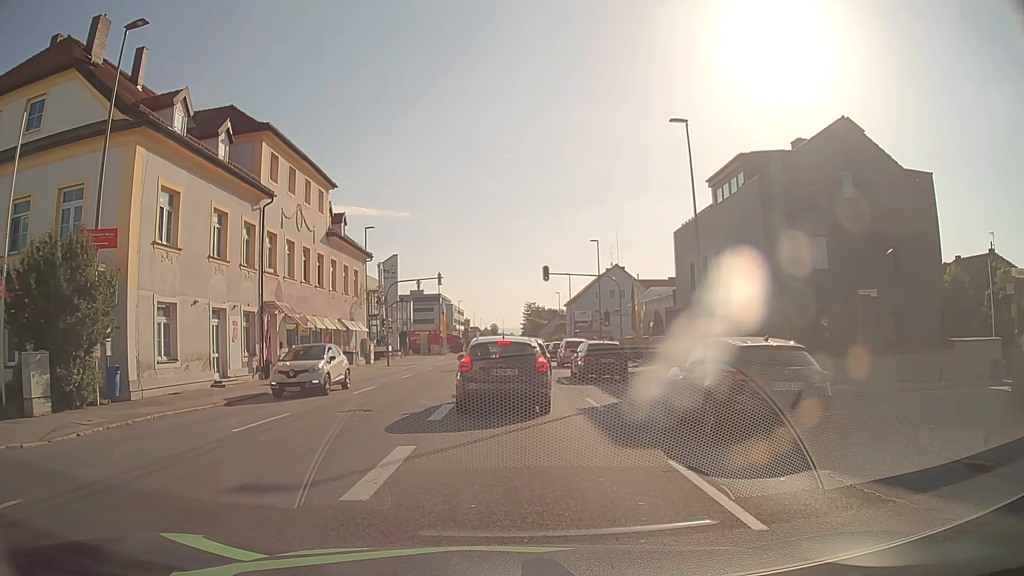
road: tertiary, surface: asphalt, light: Day
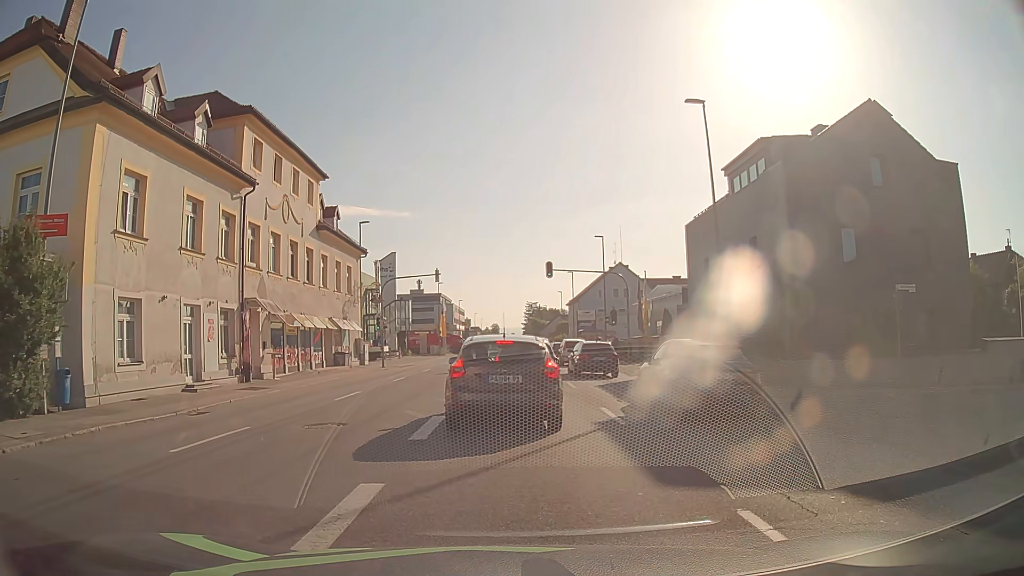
(0.0, +2.4) m; -1°
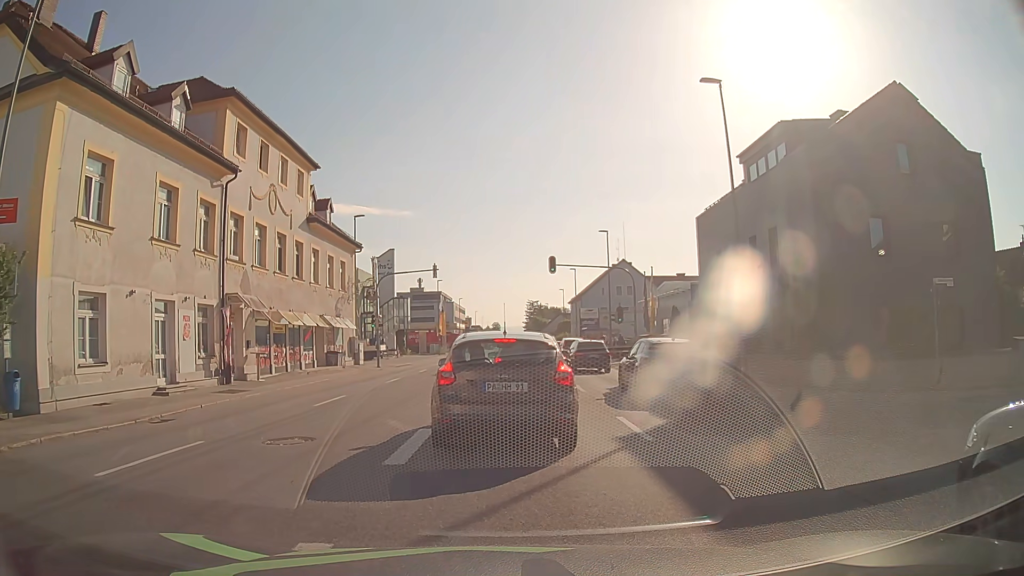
(0.0, +2.0) m; +1°
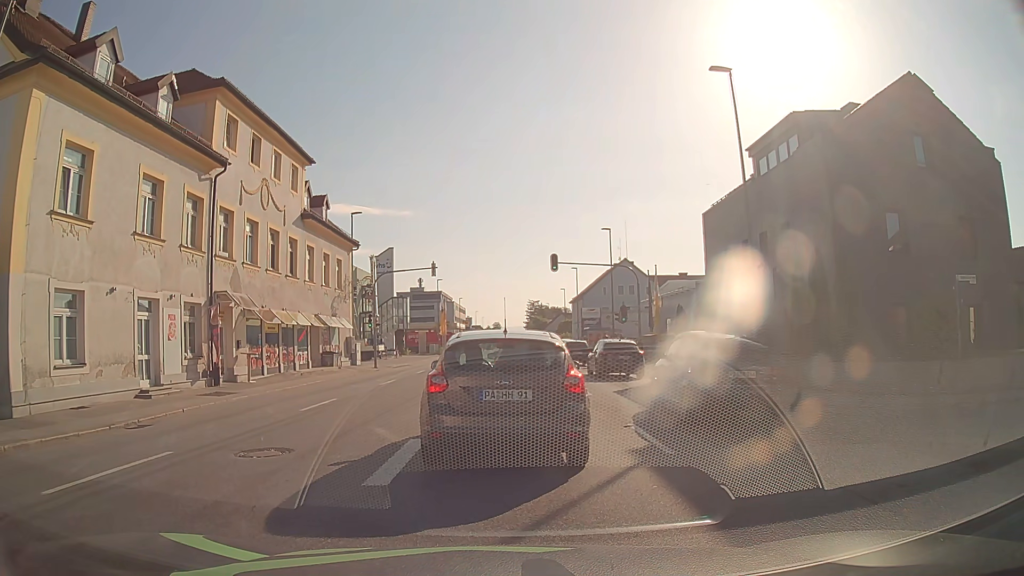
(0.0, +1.1) m; 0°
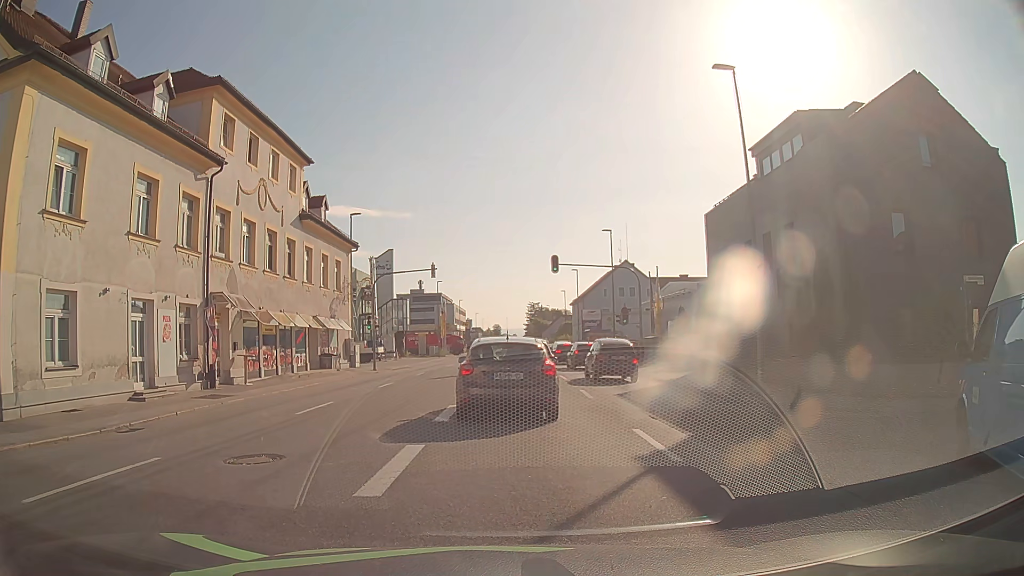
(0.0, +0.4) m; 0°
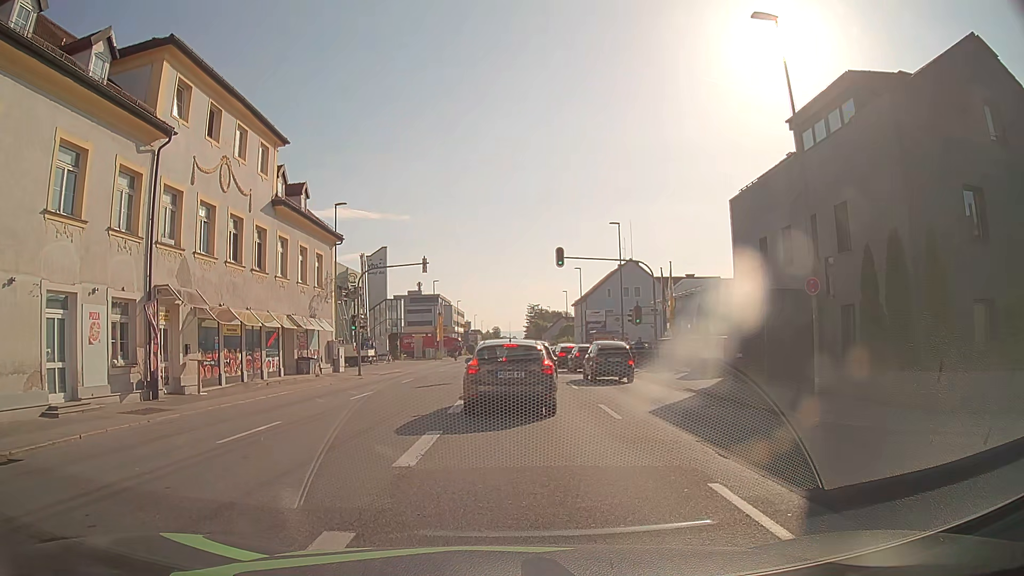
(0.0, +4.3) m; -1°
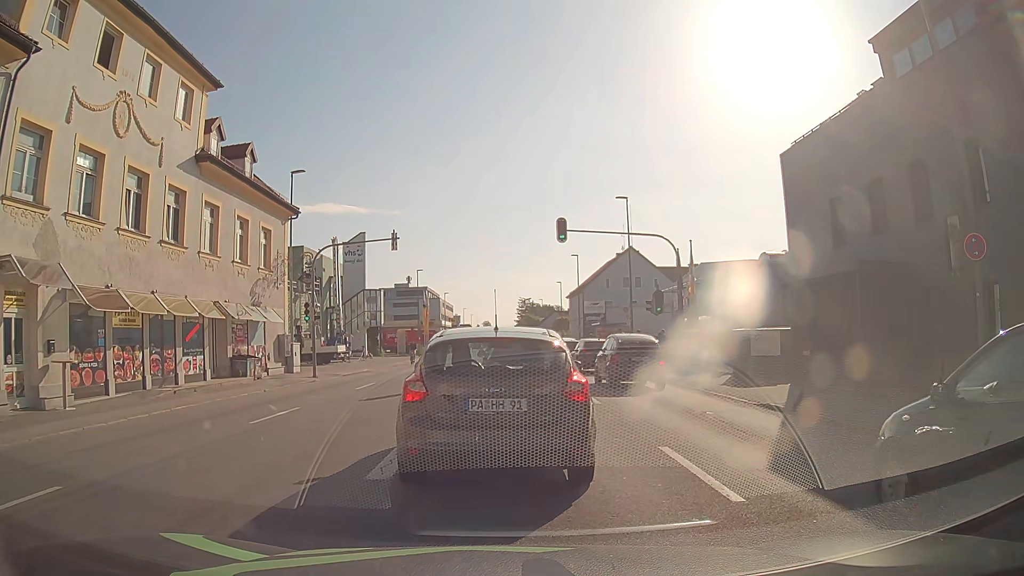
(+0.1, +7.0) m; +1°
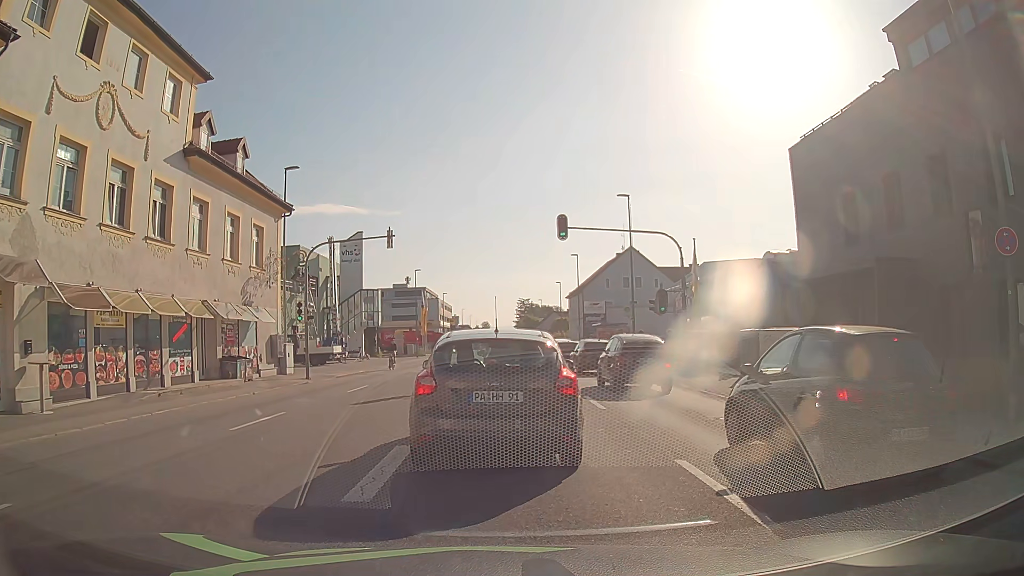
(0.0, +0.9) m; 0°
